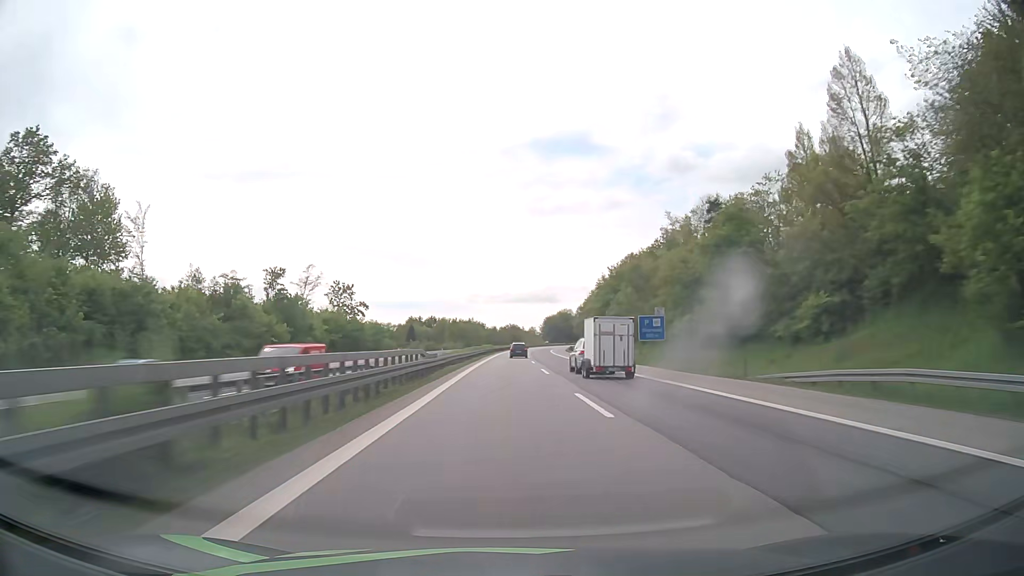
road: motorway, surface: asphalt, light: Day
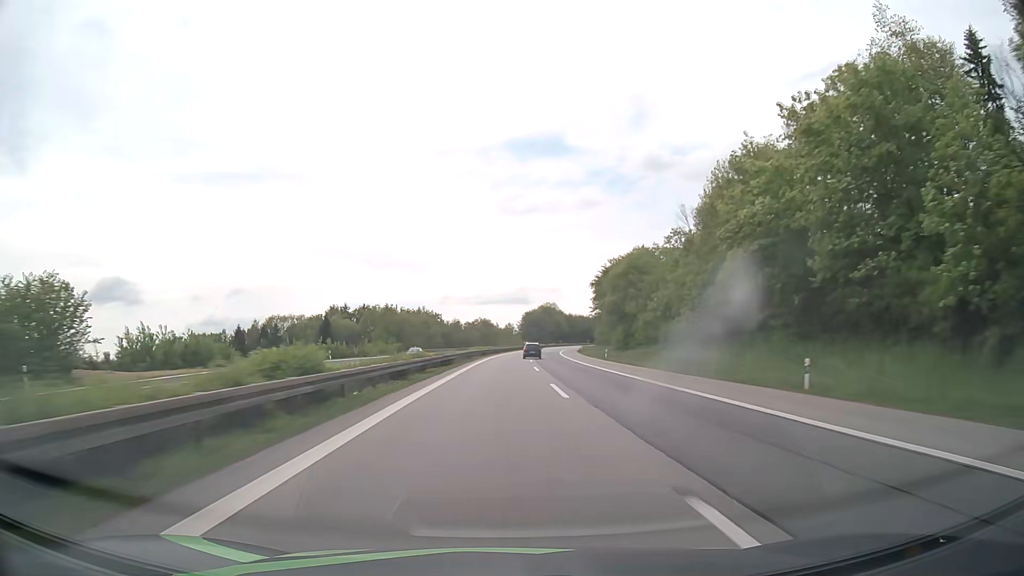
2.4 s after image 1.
(+1.2, +86.5) m; +2°
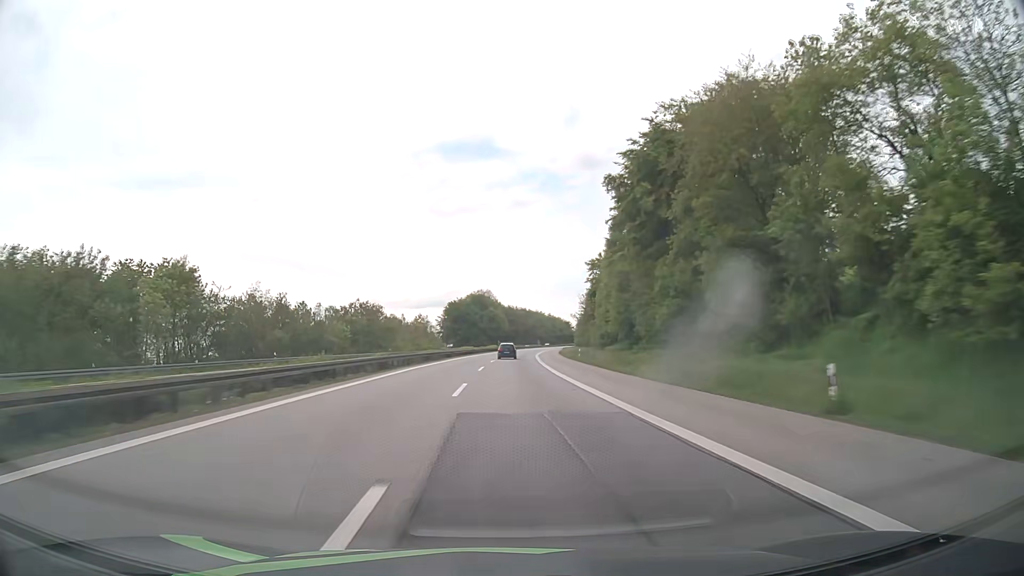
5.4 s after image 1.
(+5.8, +106.9) m; +6°
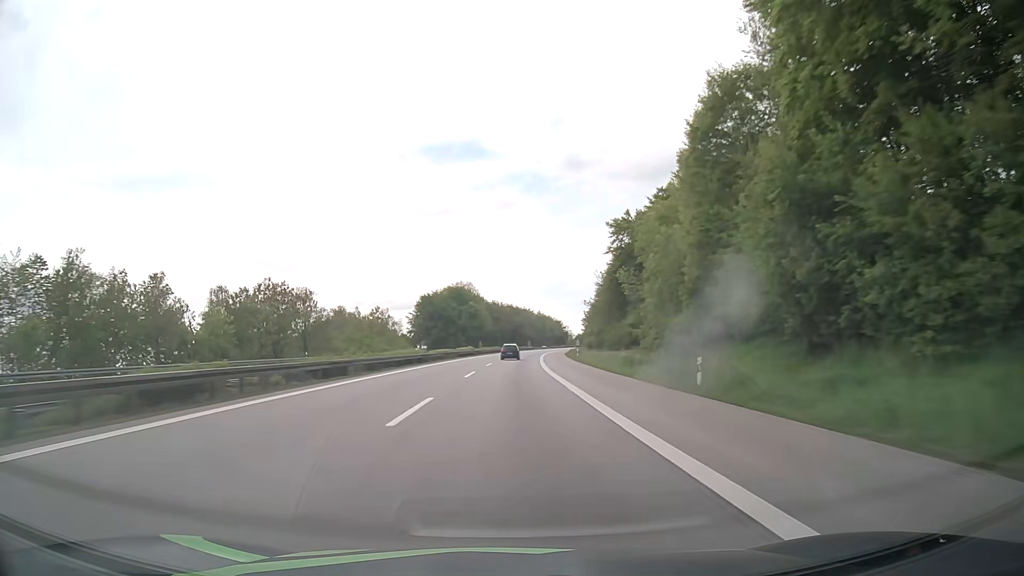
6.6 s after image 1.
(+0.5, +42.8) m; +1°
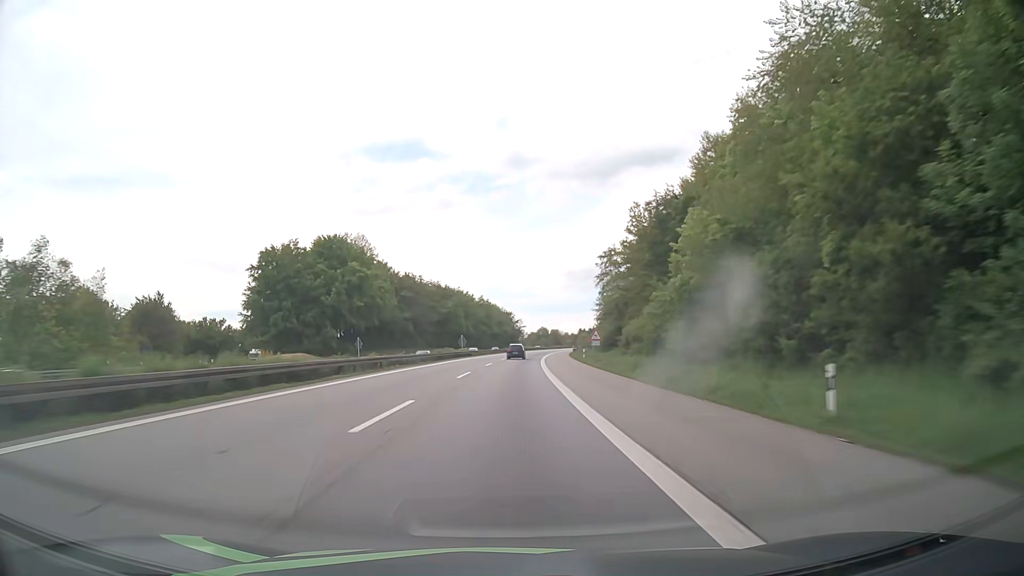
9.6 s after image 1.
(+4.5, +107.4) m; +5°
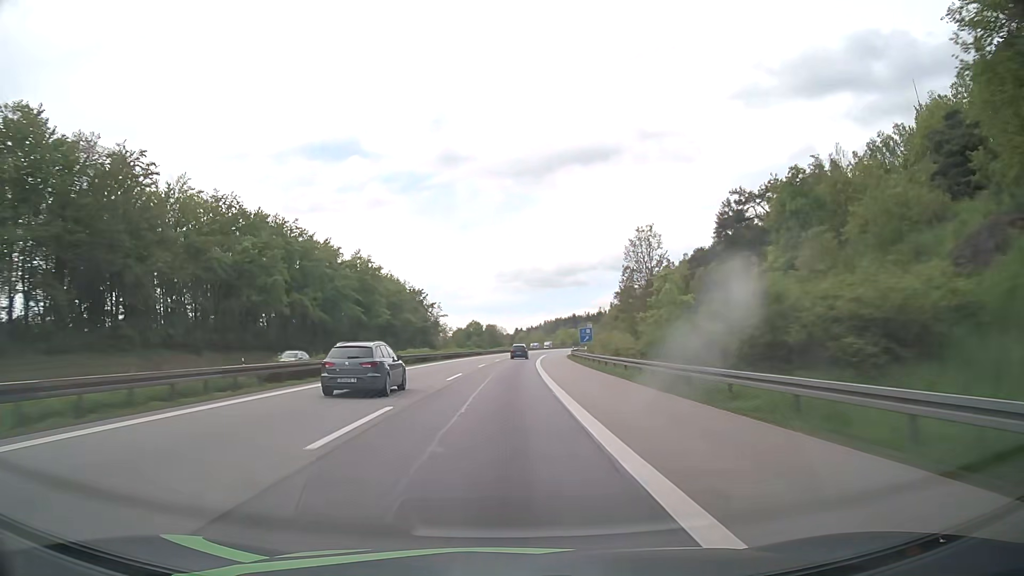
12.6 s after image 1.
(+5.7, +108.9) m; +6°
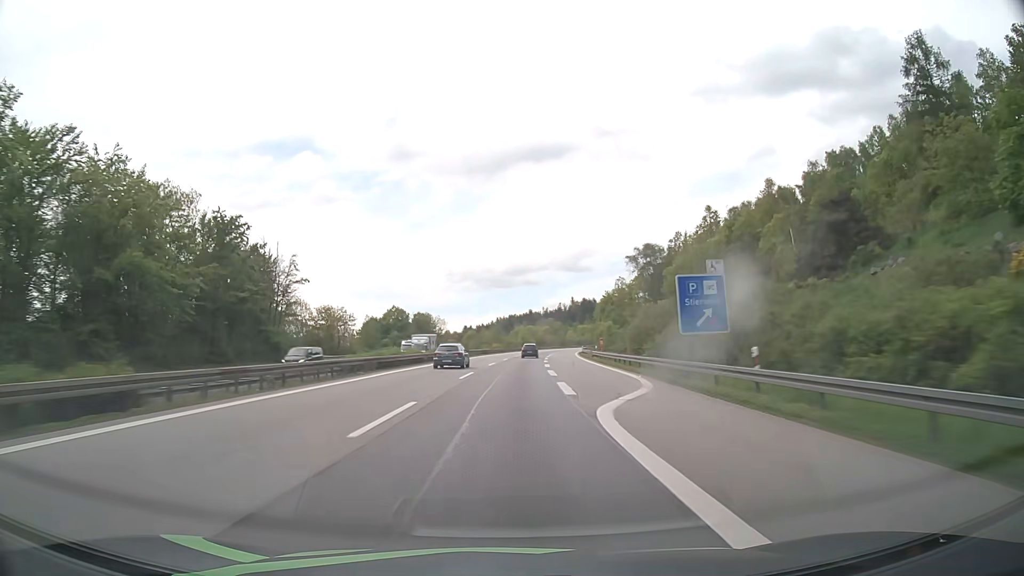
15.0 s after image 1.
(+3.2, +88.3) m; +4°
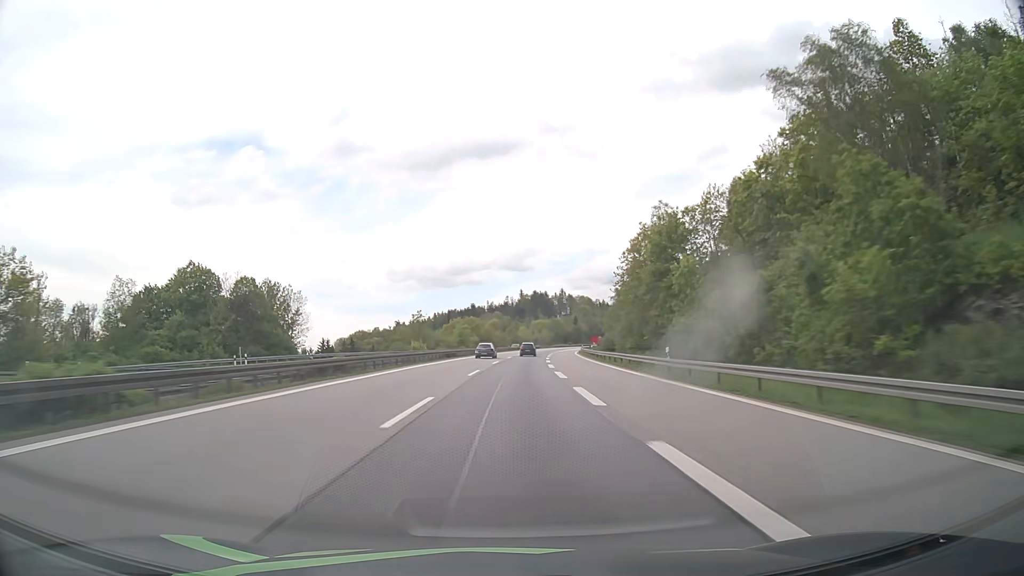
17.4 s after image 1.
(+3.8, +88.7) m; +5°
(0, +10) (0, +20) (0, +30) (+1, +40) (+1, +50) (+2, +60) (+2, +70) (+3, +80) (+4, +90) (+5, +100) m
